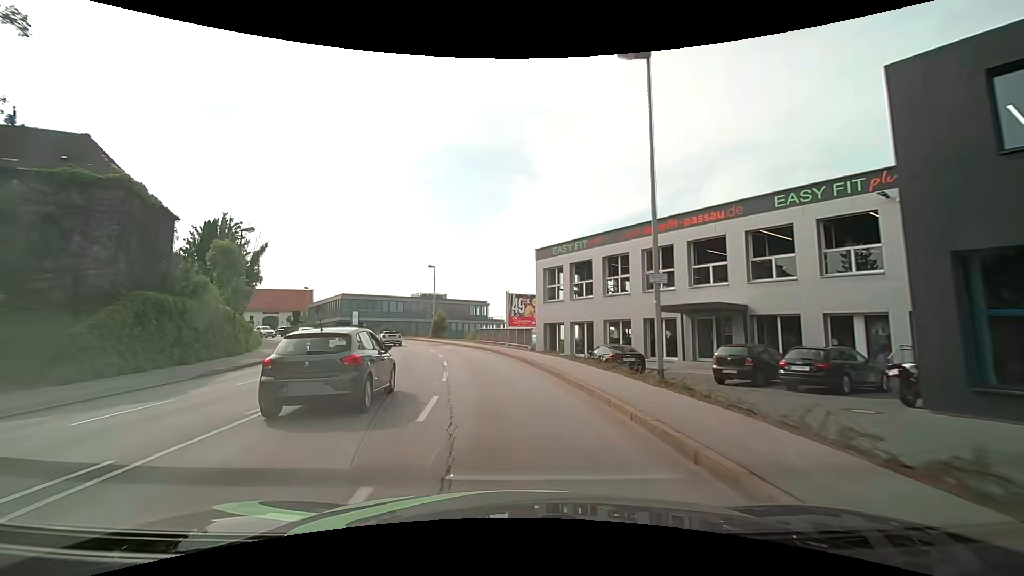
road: tertiary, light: Day
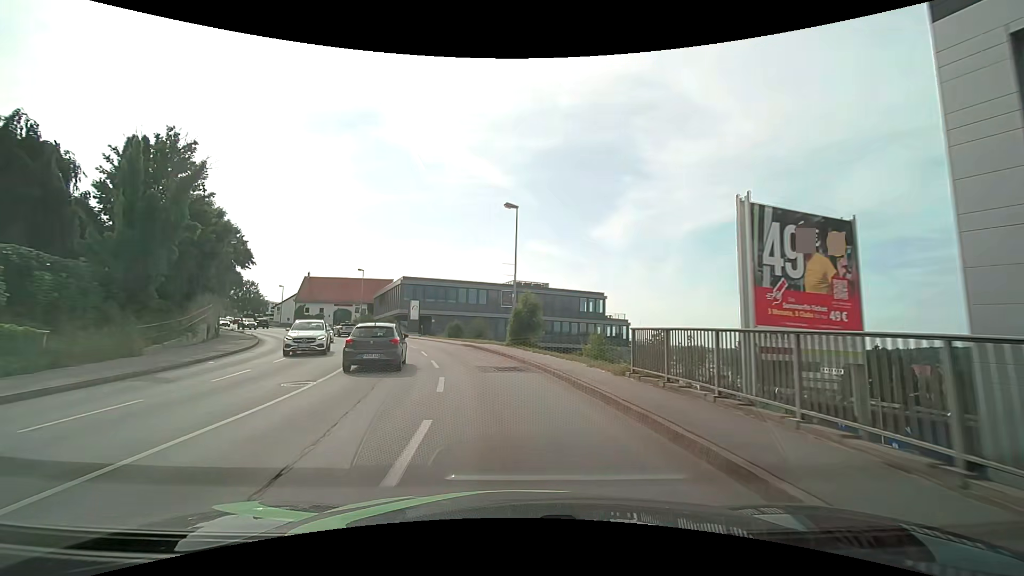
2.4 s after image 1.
(-3.1, +27.2) m; -13°
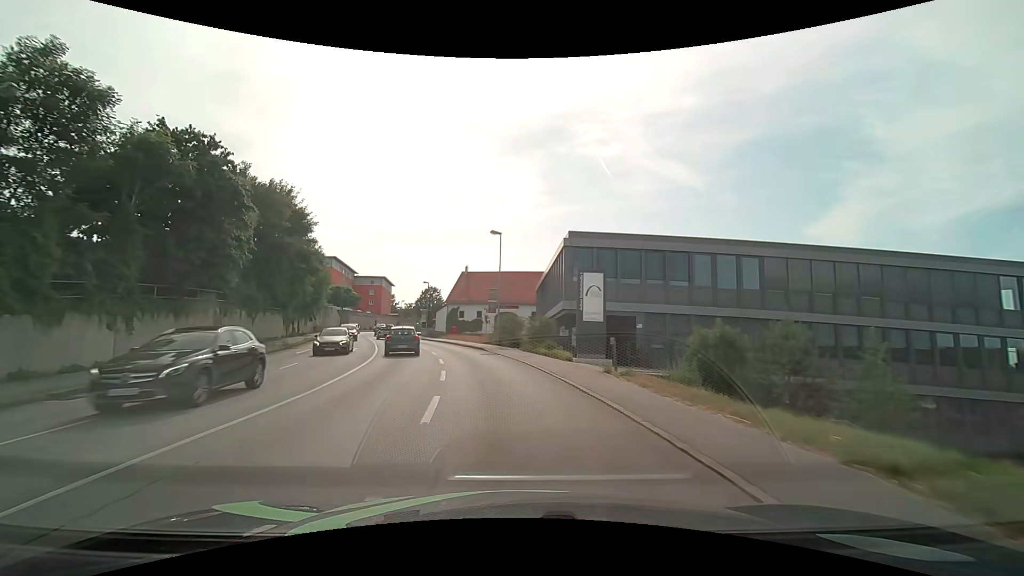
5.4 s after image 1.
(-5.4, +33.2) m; -22°
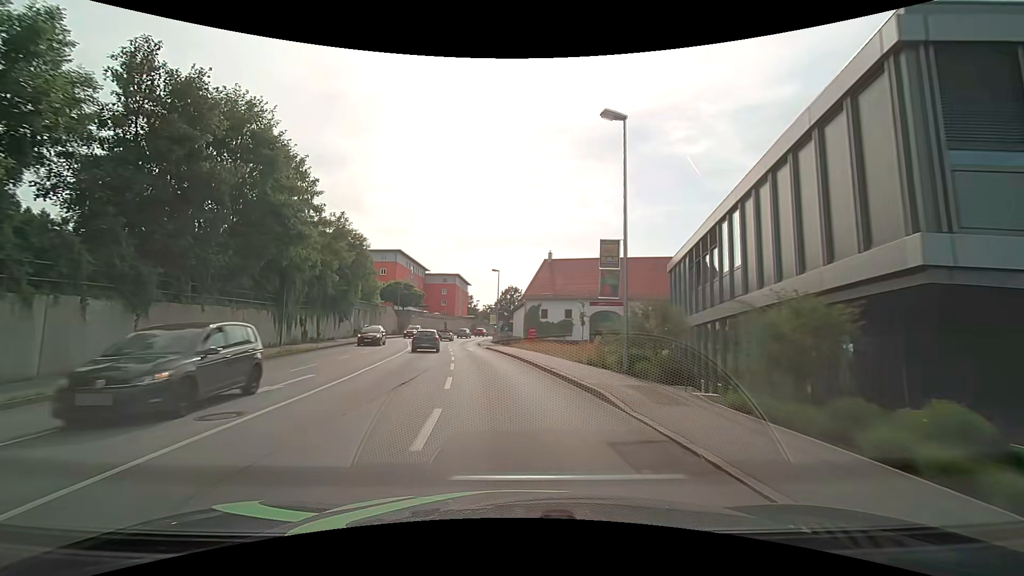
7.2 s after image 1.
(-1.7, +19.8) m; -10°
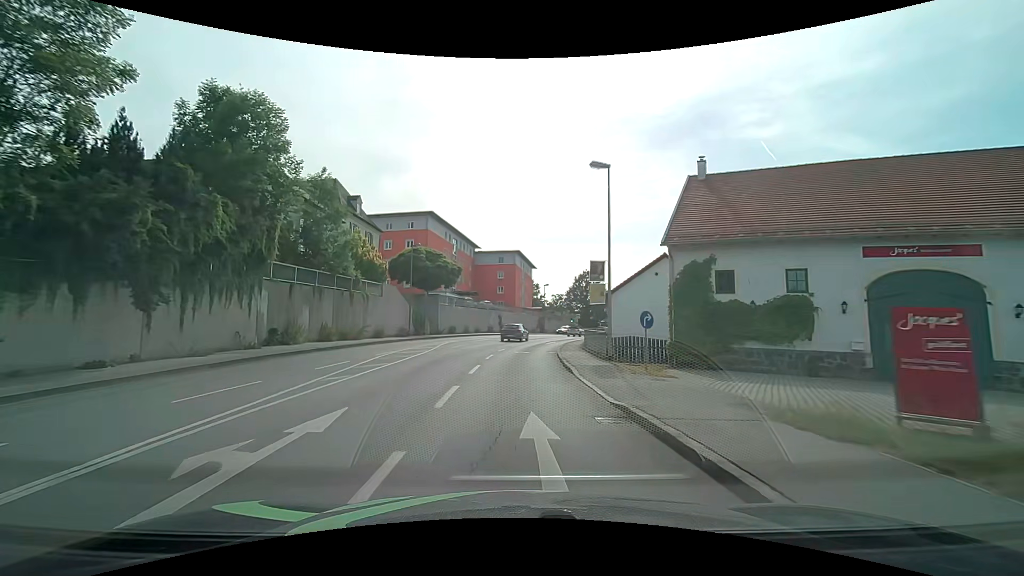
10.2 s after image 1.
(-2.9, +33.3) m; -8°
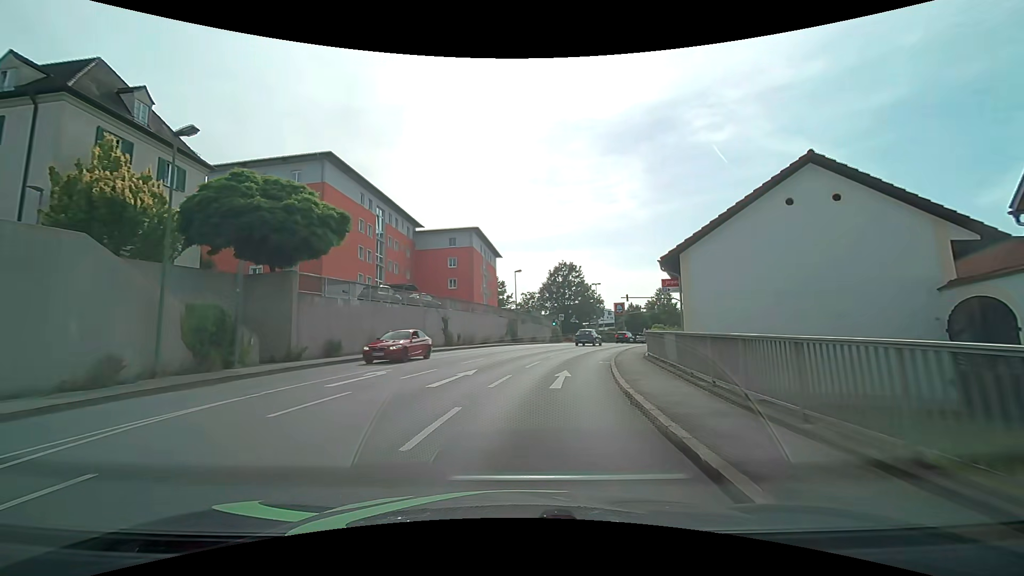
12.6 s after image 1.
(+0.4, +26.7) m; +4°
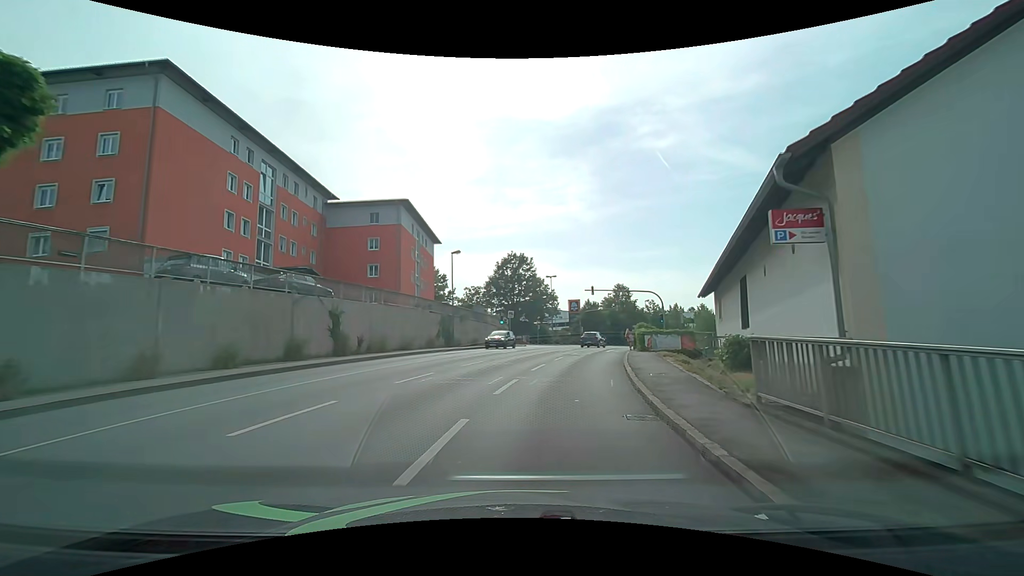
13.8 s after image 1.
(+0.6, +13.2) m; +6°
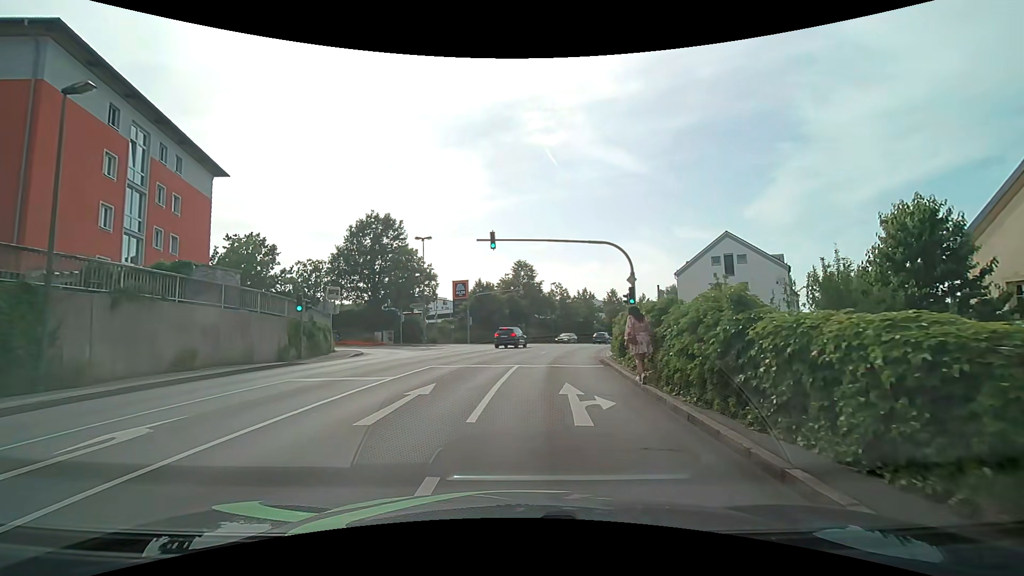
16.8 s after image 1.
(+3.1, +25.8) m; +14°
(0, +10) (+1, +20) (+2, +30) (+4, +40) (+6, +49) (+10, +59) (+14, +68) (+18, +77) (+23, +86) (+29, +94) m
